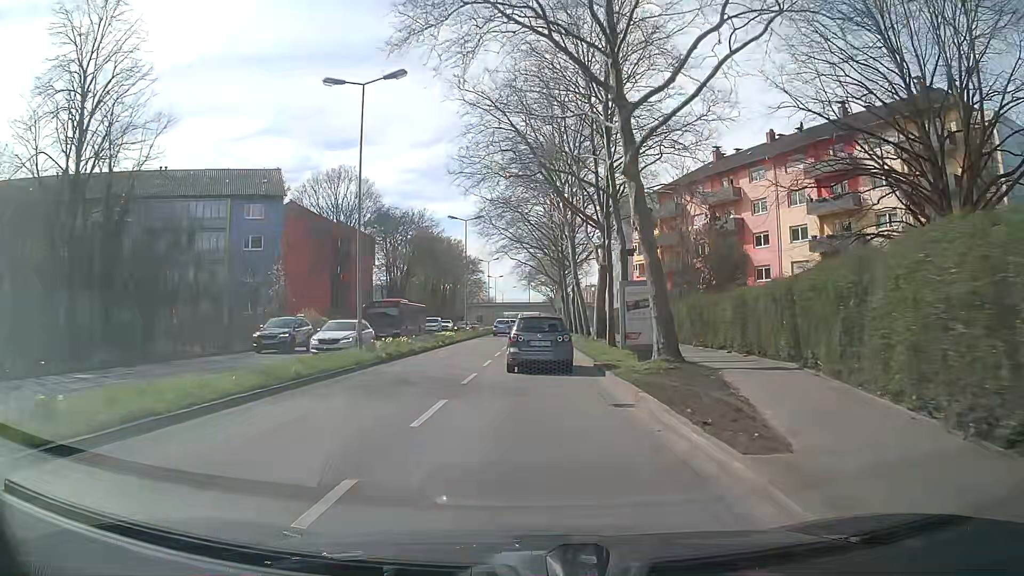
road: secondary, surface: asphalt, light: Day
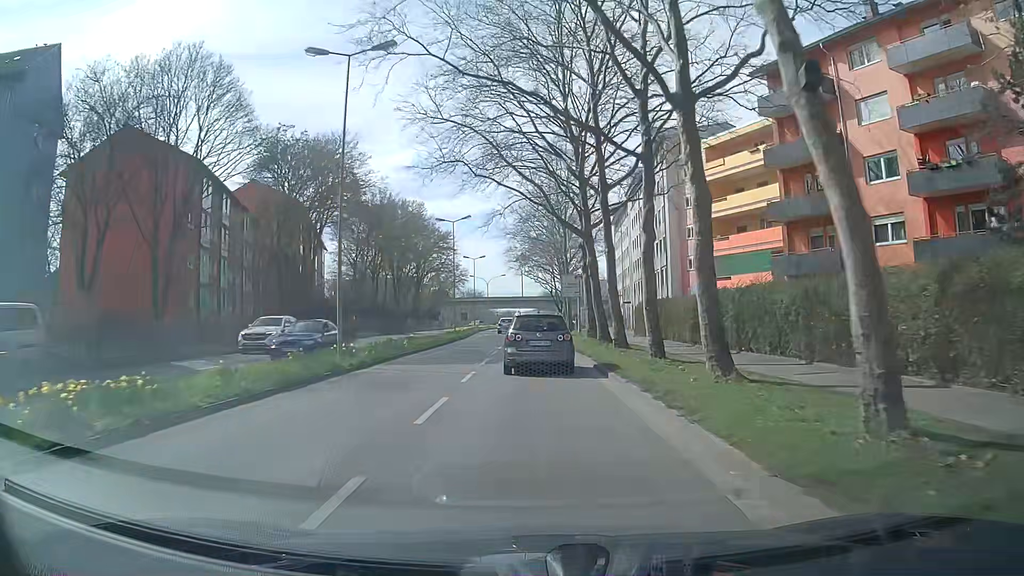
(+0.4, +35.8) m; 0°
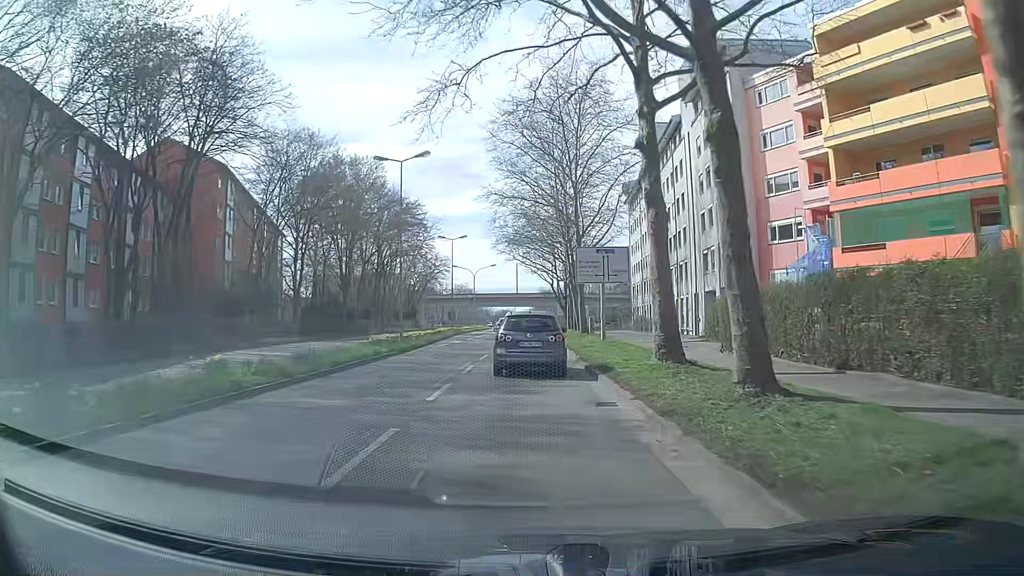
(+0.3, +21.5) m; +1°
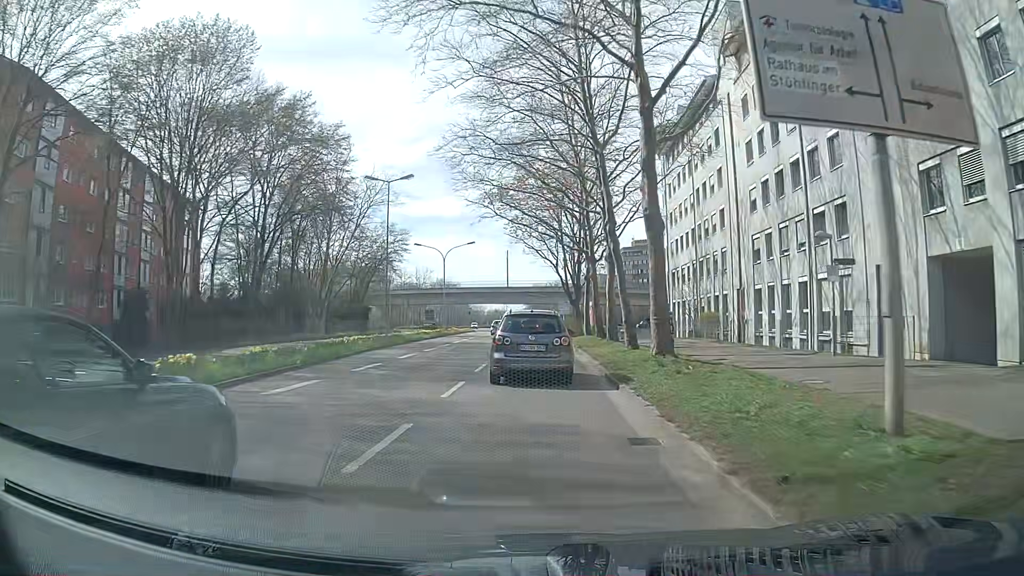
(0.0, +29.3) m; +1°
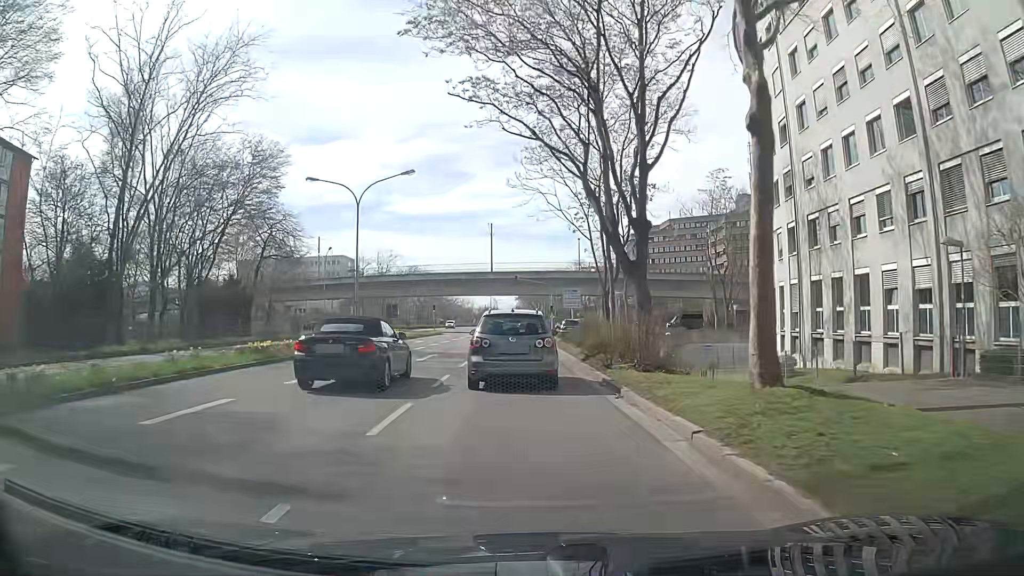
(+0.2, +33.8) m; 0°
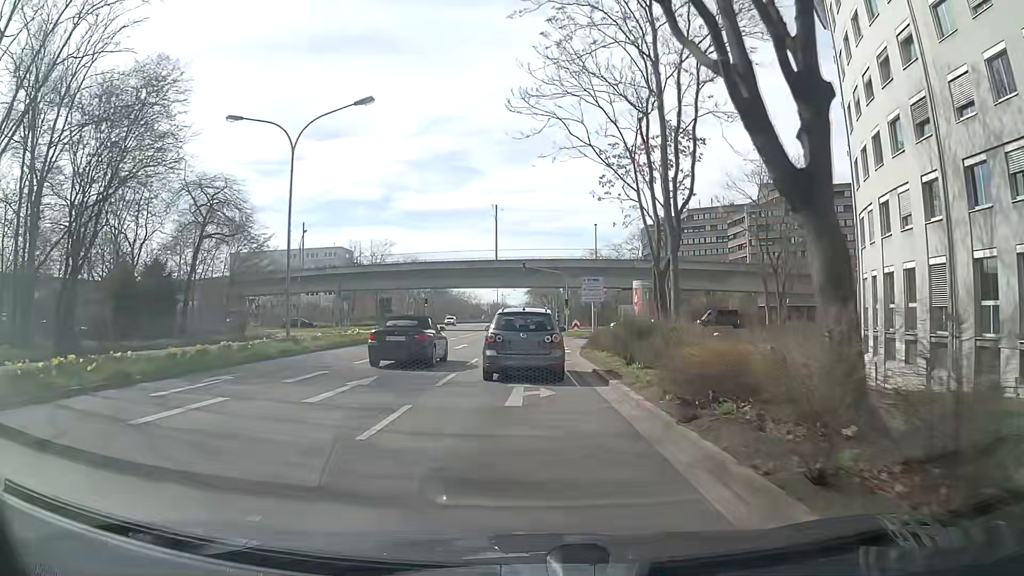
(+0.1, +12.4) m; 0°
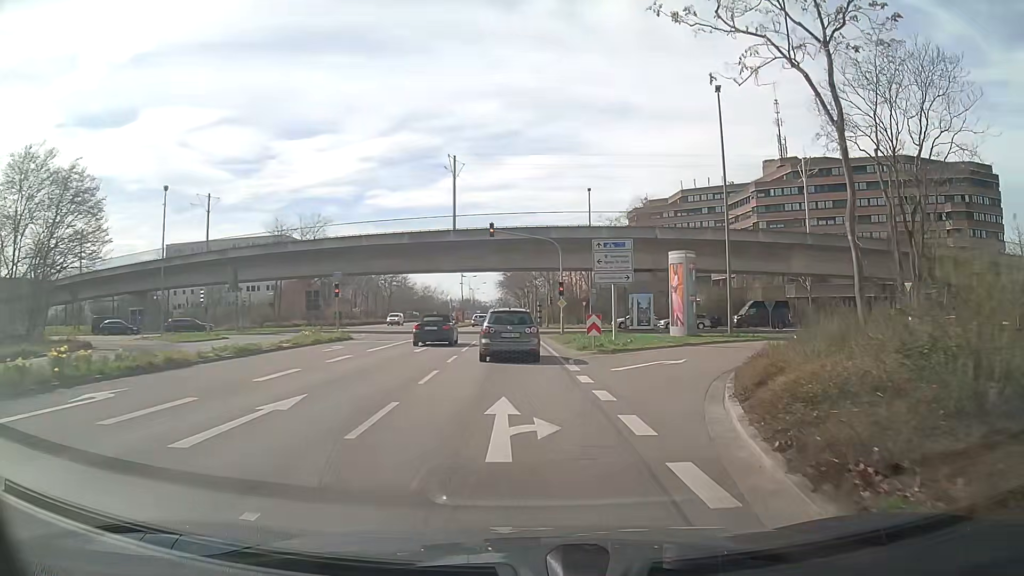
(-0.3, +23.9) m; +2°
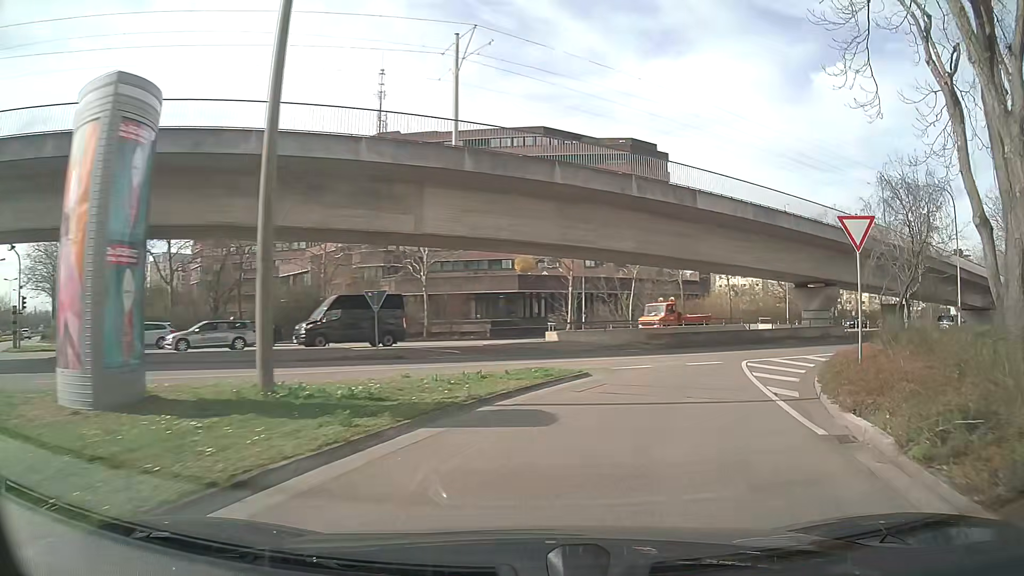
(+7.7, +27.0) m; +35°
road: secondary_link
(+1, +10) (+5, +19) (+10, +27) (+19, +33) (+27, +39) (+35, +44) (+44, +50) (+52, +55) (+60, +61) (+68, +67) m
